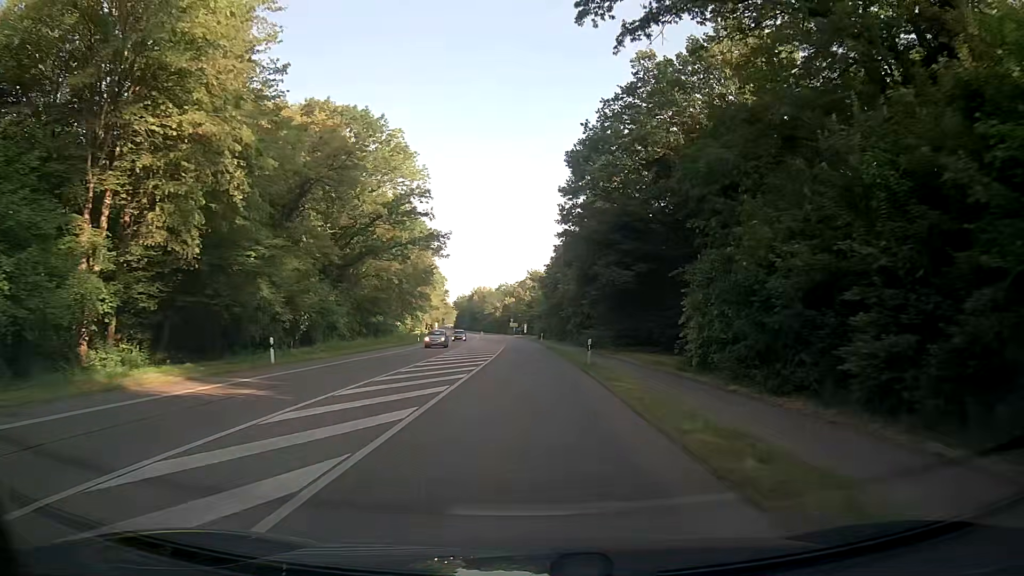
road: secondary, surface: asphalt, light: Day
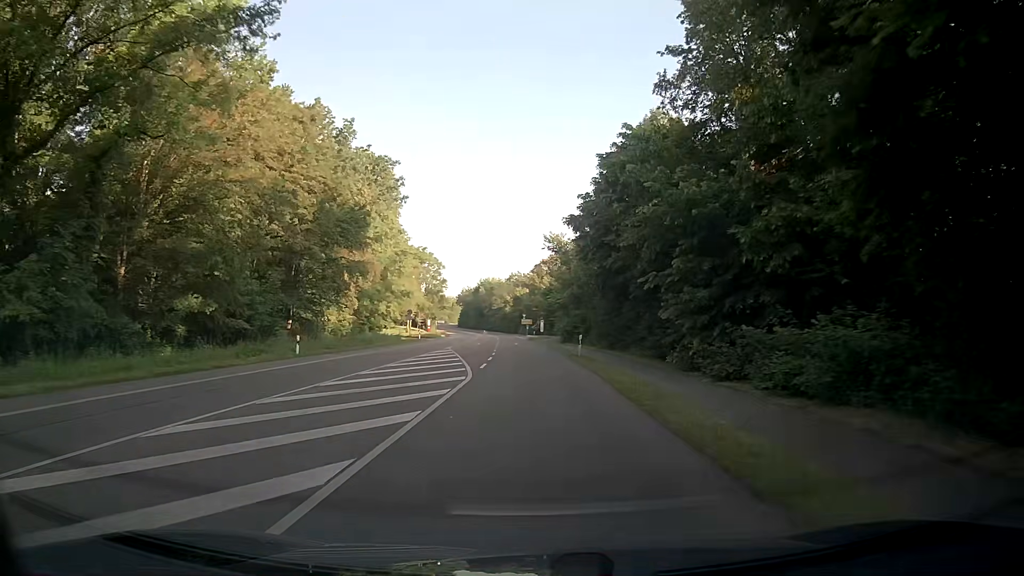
(-0.5, +44.5) m; -2°
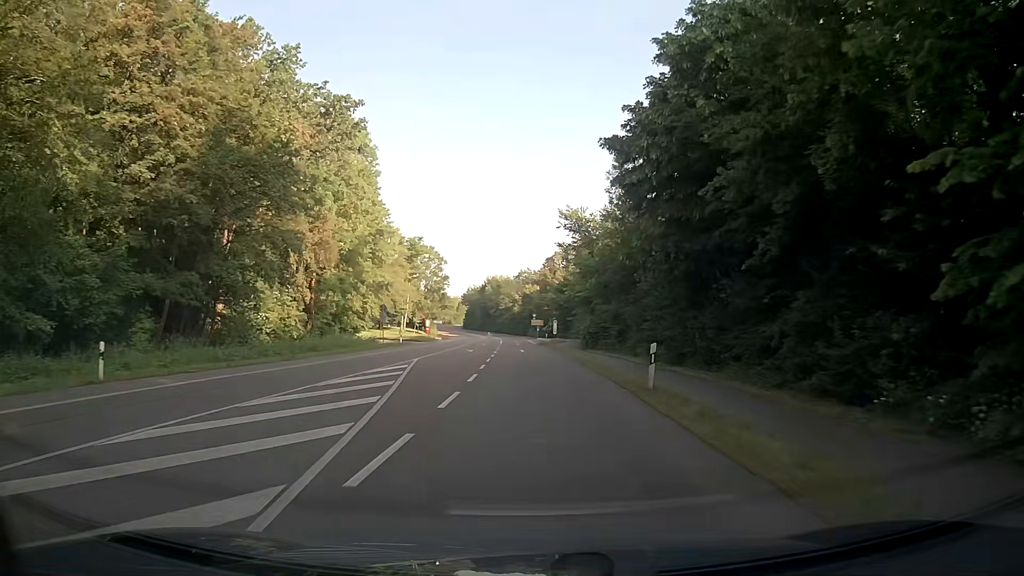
(-0.1, +17.7) m; -1°
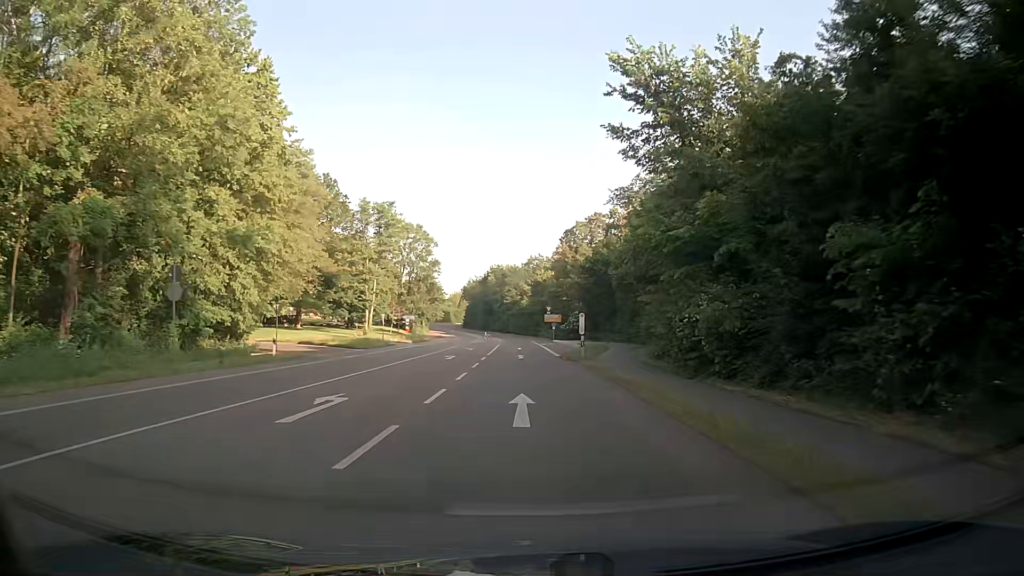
(-0.4, +35.4) m; 0°
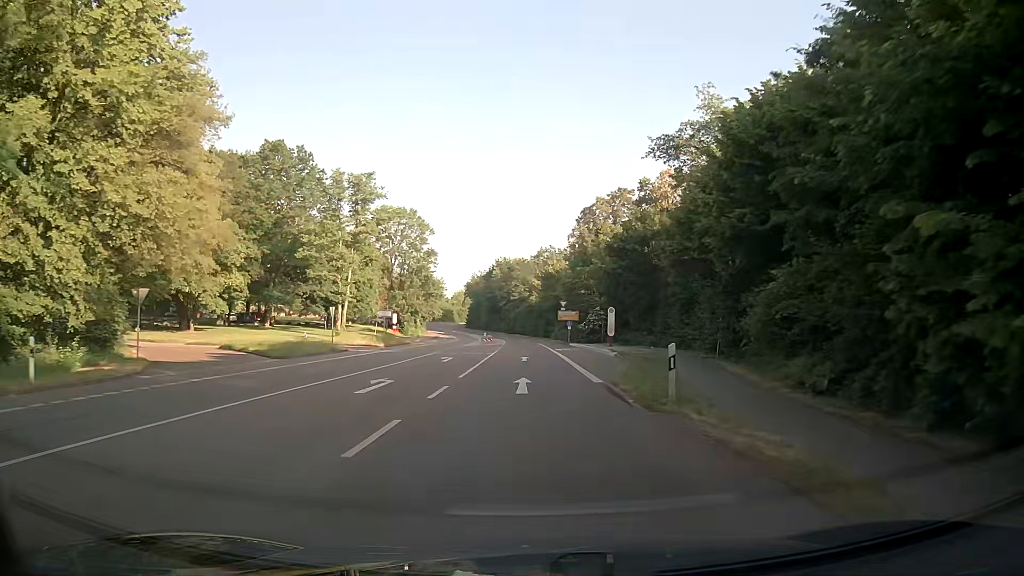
(-0.3, +17.6) m; -2°
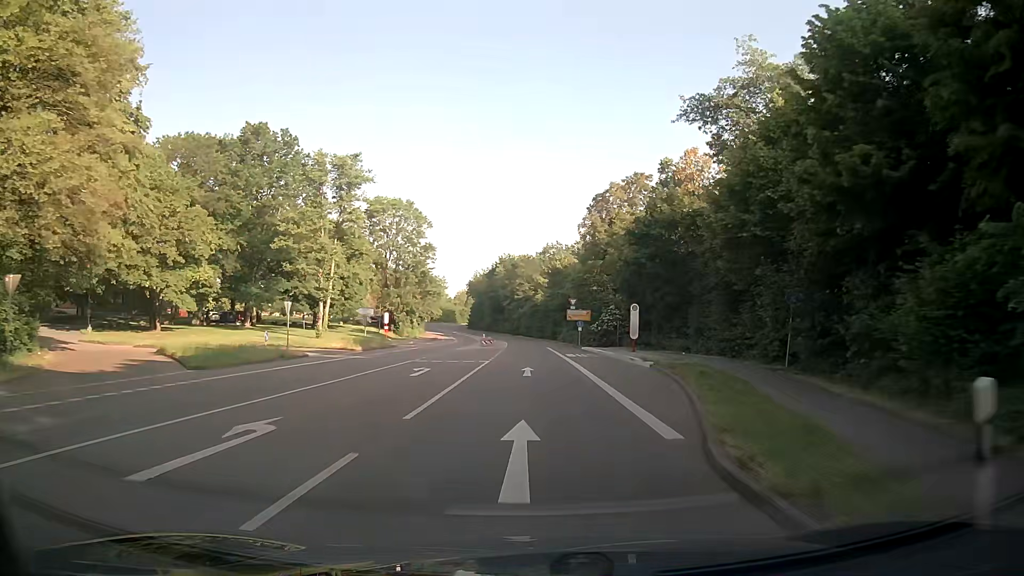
(0.0, +8.7) m; 0°
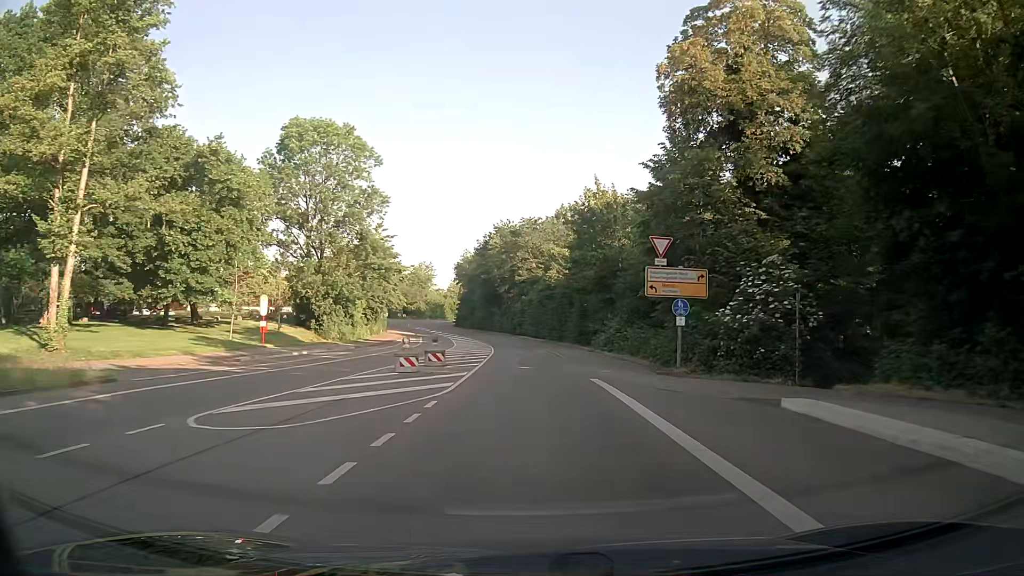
(-0.5, +42.1) m; -1°
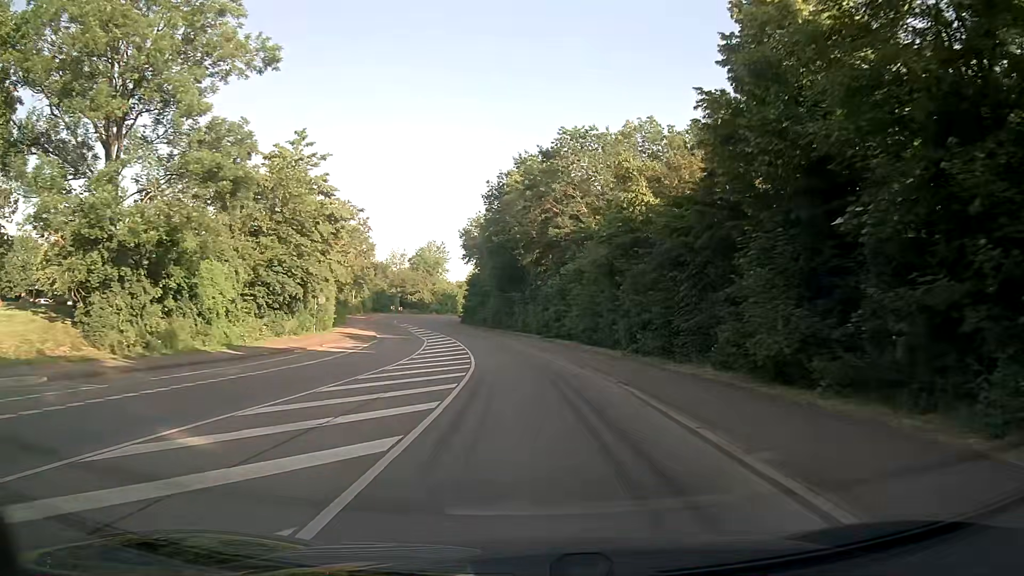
(-1.0, +40.1) m; -3°
(0, +10) (0, +20) (-1, +30) (-2, +40) (-4, +50) (-6, +60) (-9, +69) (-12, +79) (-15, +88) (-16, +98) m
